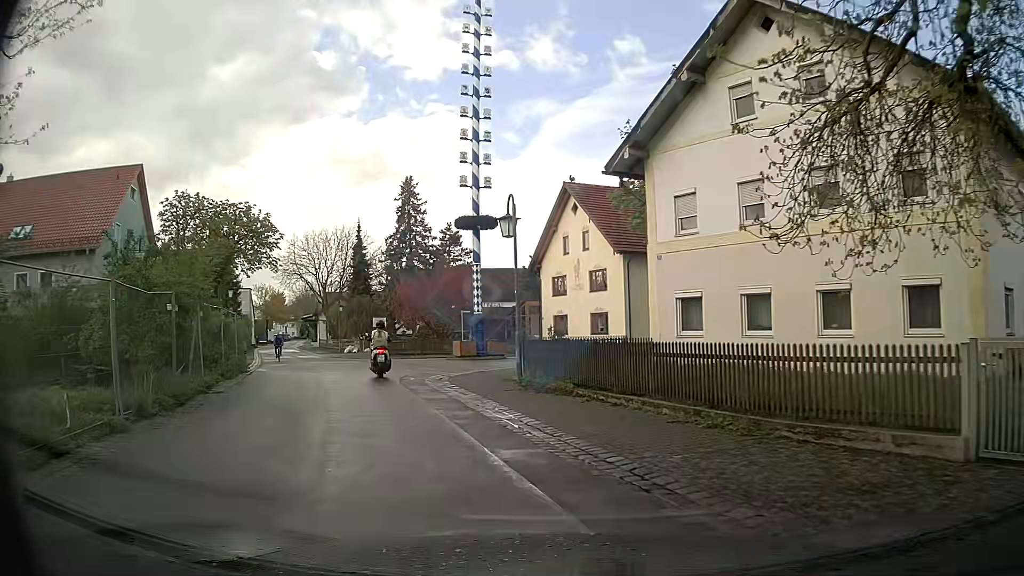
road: residential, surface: asphalt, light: Day
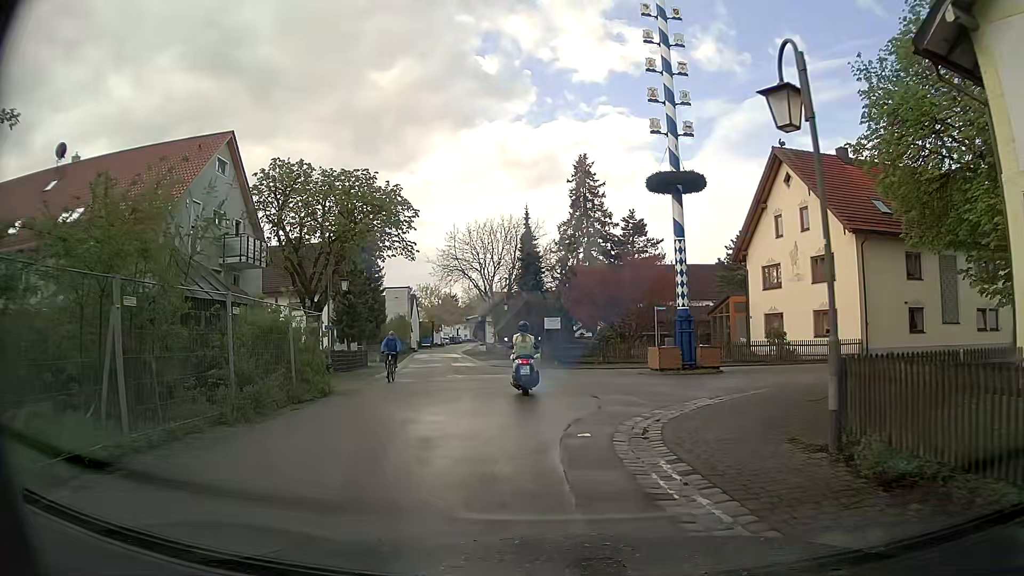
(-1.4, +9.3) m; -16°
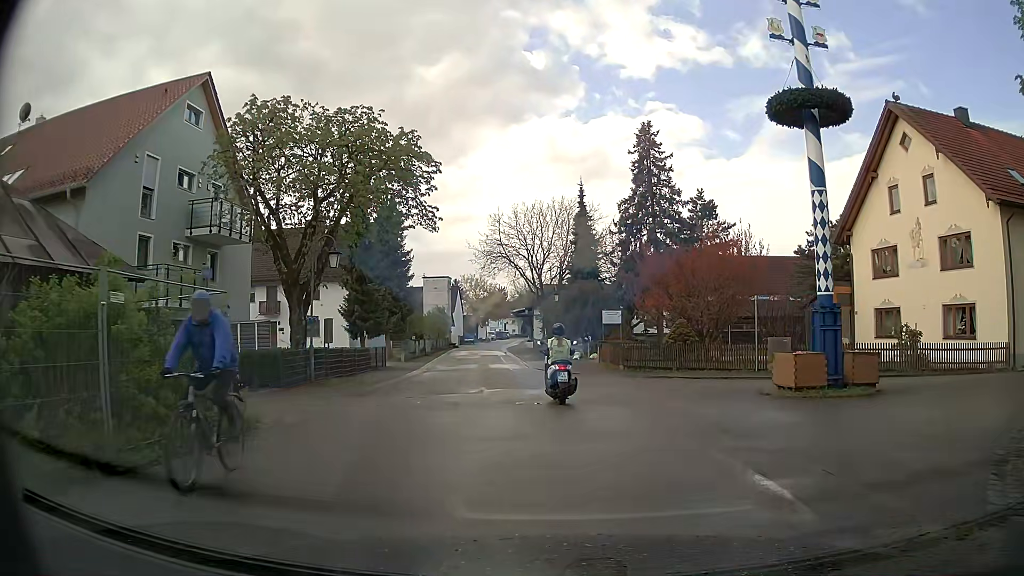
(-0.4, +8.1) m; -3°
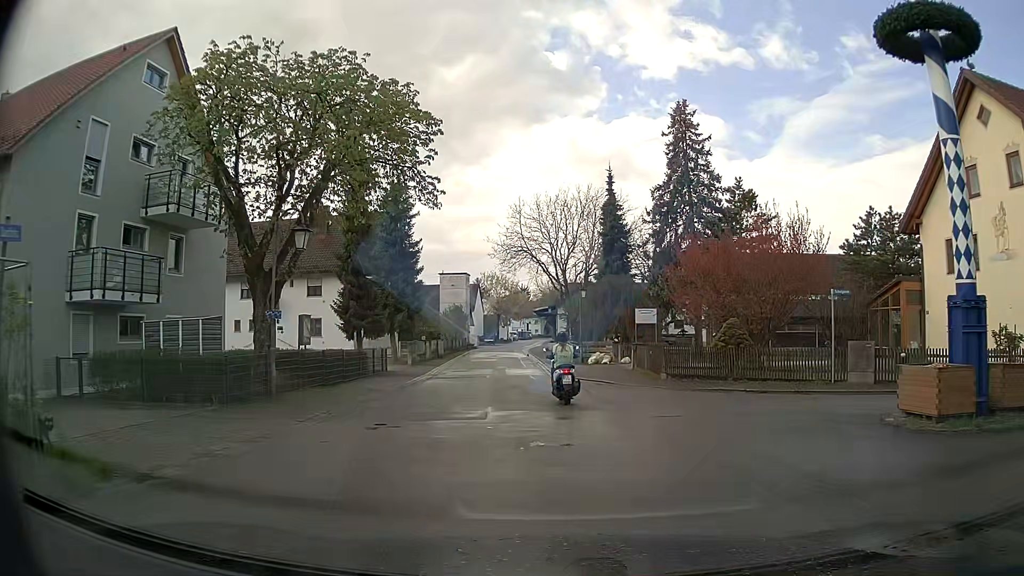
(-0.2, +5.0) m; -2°
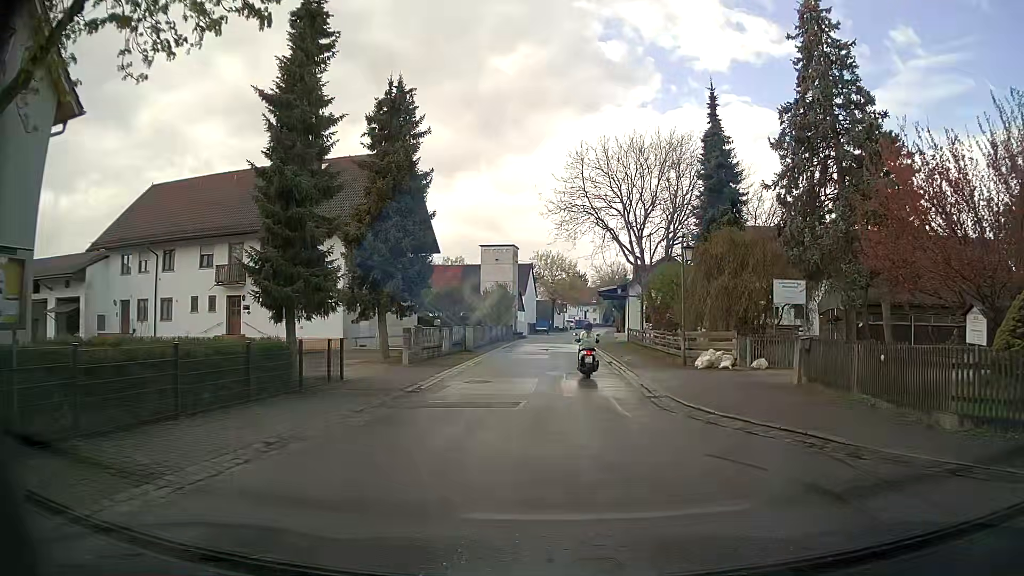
(-1.0, +15.0) m; -4°
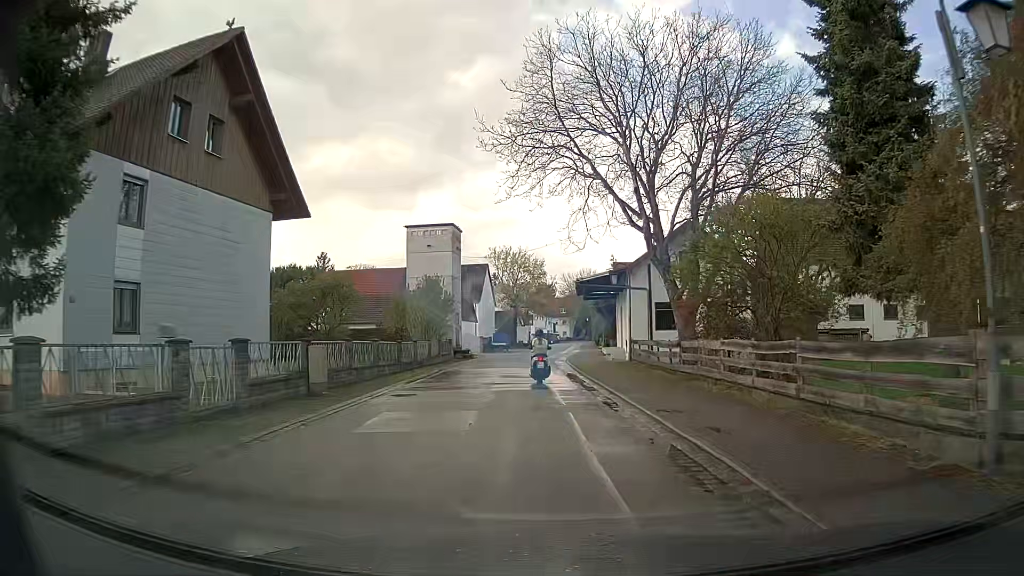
(+0.2, +19.5) m; +1°
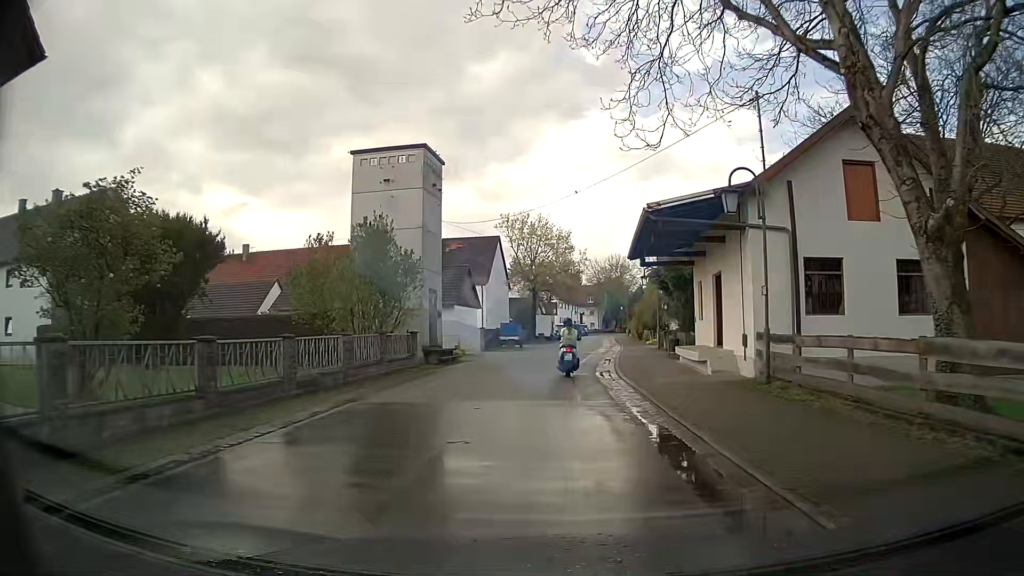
(-0.2, +17.2) m; -2°
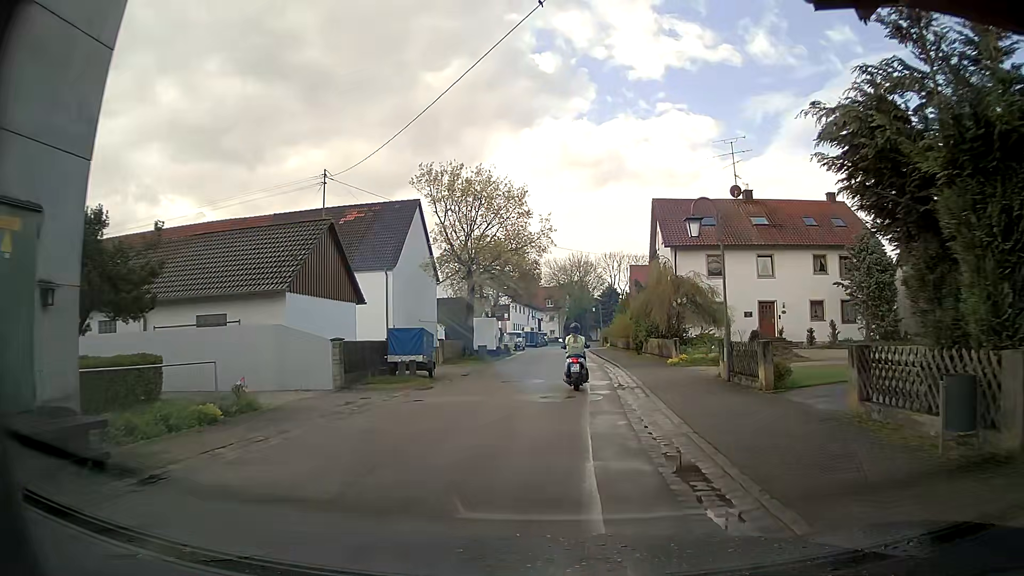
(+0.6, +21.7) m; +4°
(0, +10) (+1, +20) (+1, +30) (+1, +40) (+2, +50) (+2, +60) (+2, +70) (+3, +80) (+4, +90) (+5, +100) m
